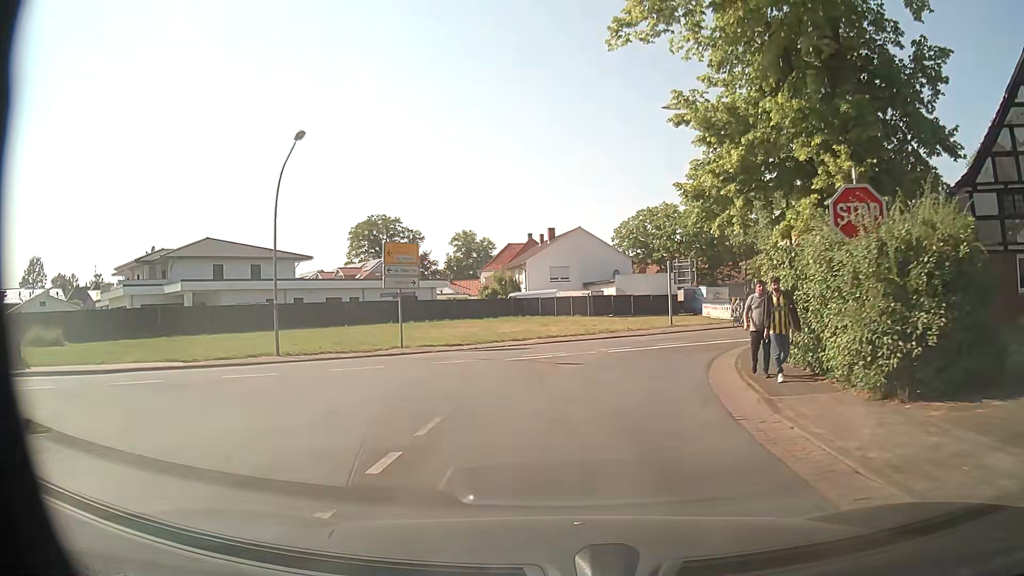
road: secondary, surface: asphalt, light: Day
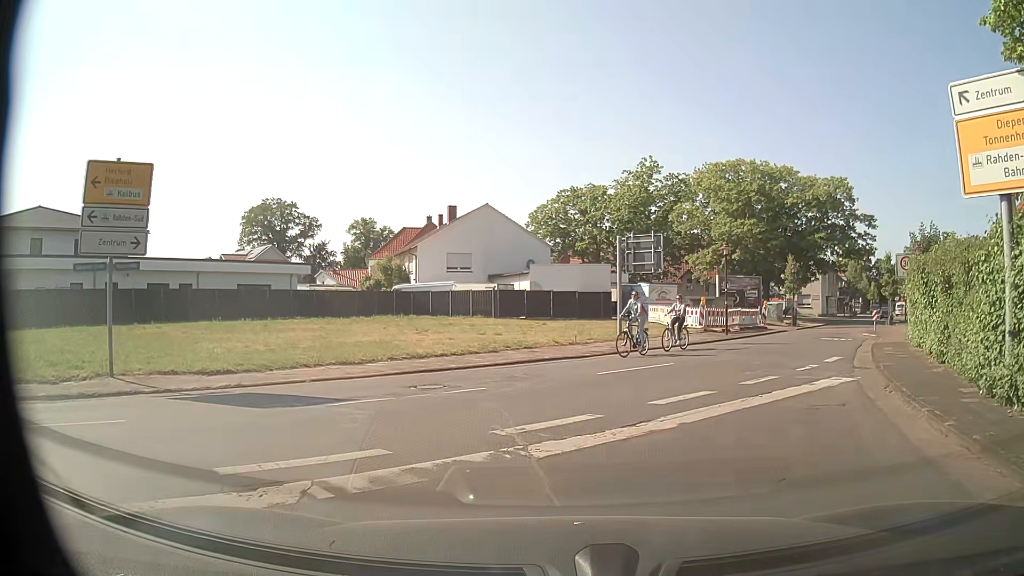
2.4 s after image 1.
(+0.5, +14.5) m; +7°
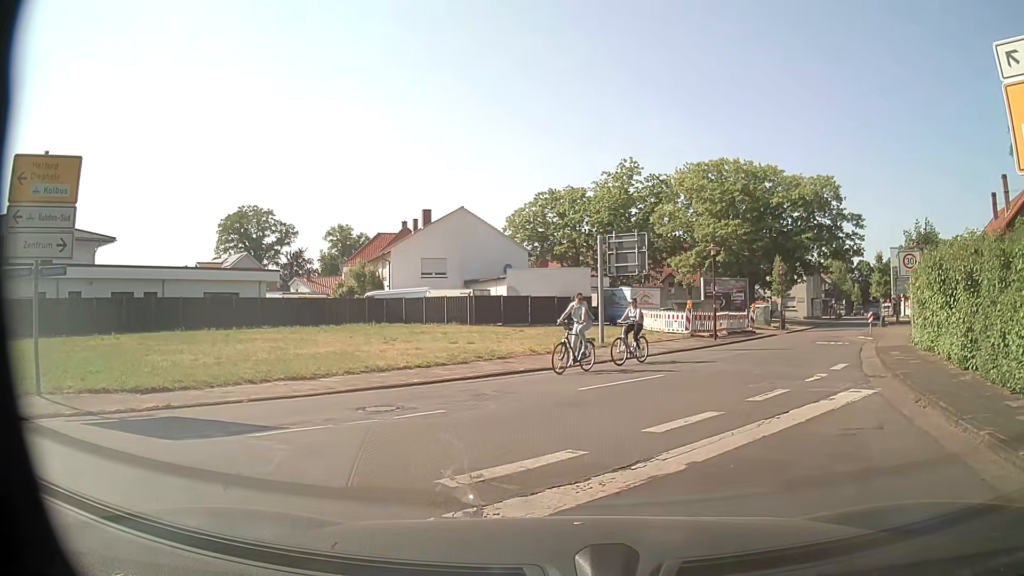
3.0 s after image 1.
(+0.1, +1.8) m; +2°
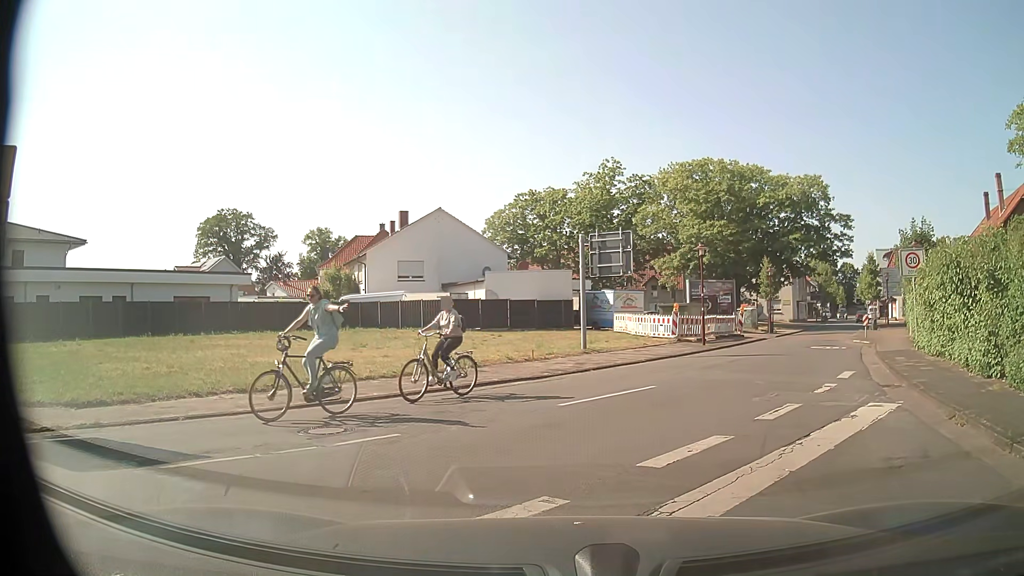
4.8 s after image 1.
(0.0, +1.5) m; +2°
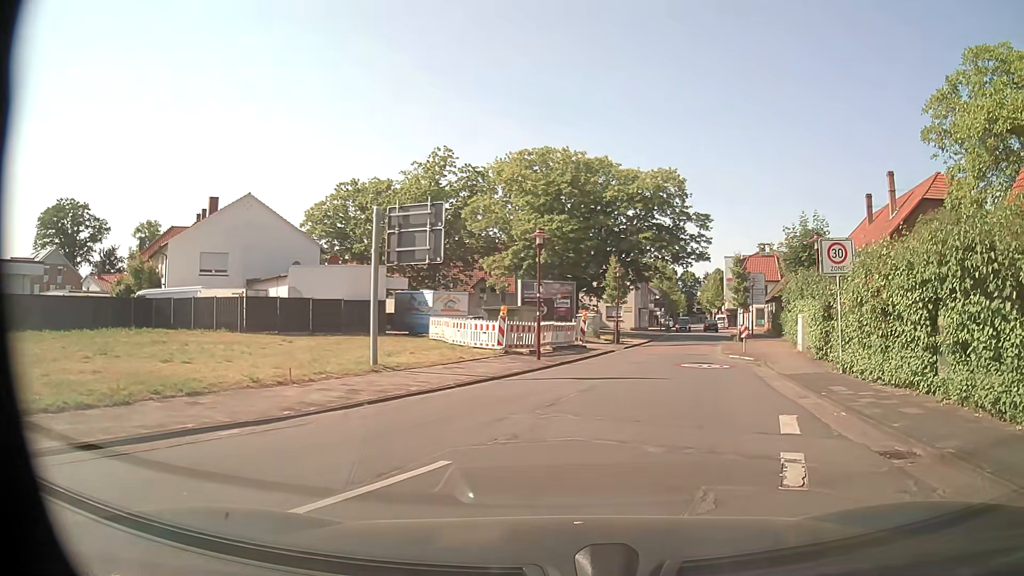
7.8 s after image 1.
(+0.8, +6.8) m; +14°
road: unclassified
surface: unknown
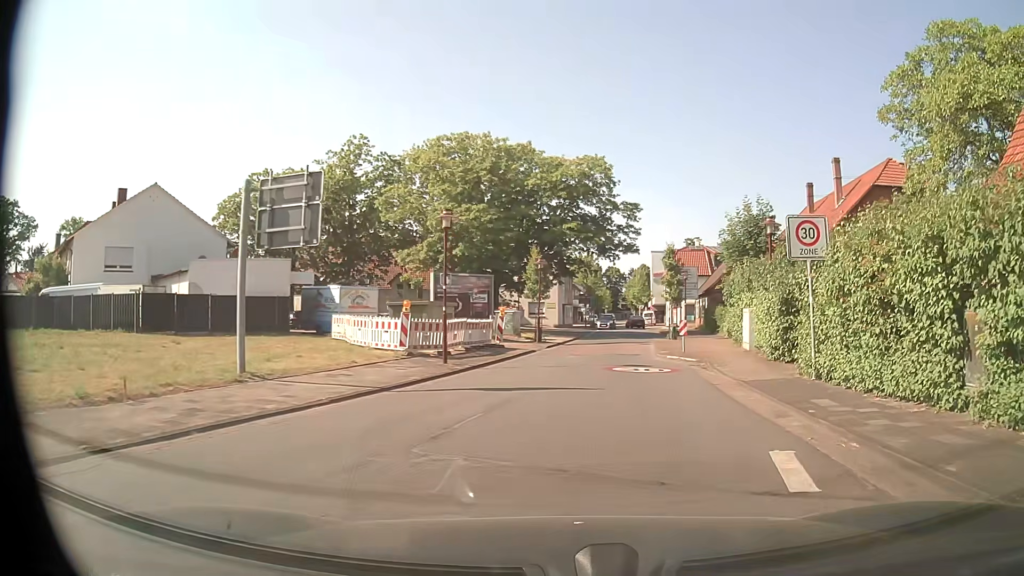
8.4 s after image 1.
(+0.2, +3.3) m; +7°
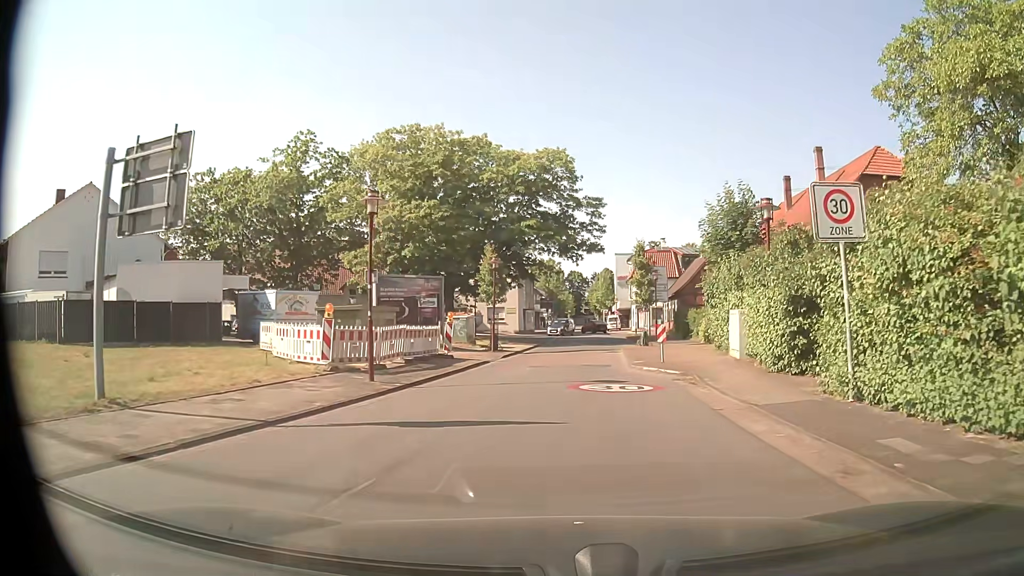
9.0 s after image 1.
(+0.1, +3.7) m; +2°
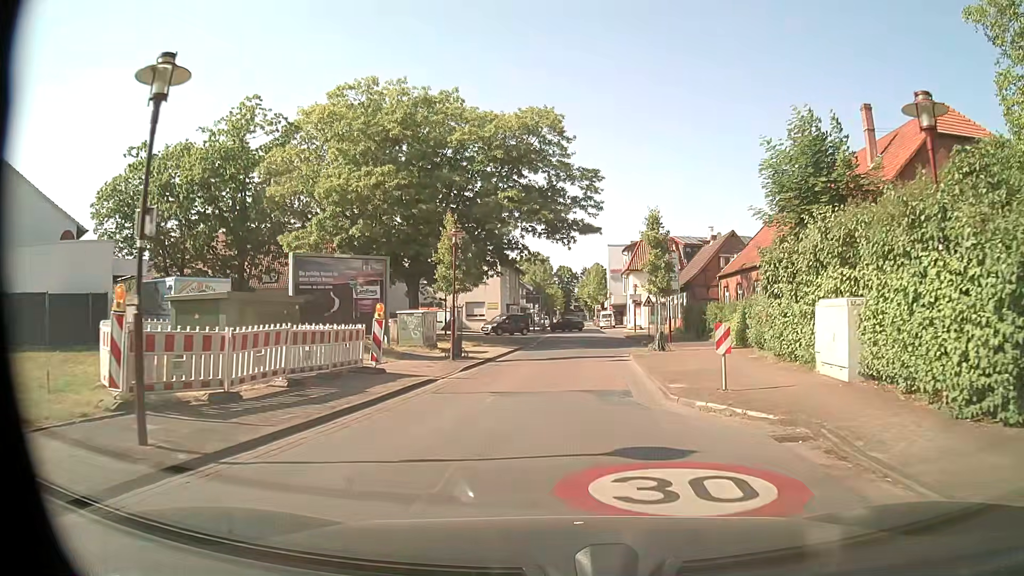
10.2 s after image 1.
(+0.2, +8.6) m; +2°
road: residential
(0, +10) (+1, +20) (+1, +30) (+2, +40) (+3, +50) (+3, +60) (+3, +70) (+3, +80) (+4, +90) (+4, +100) m
